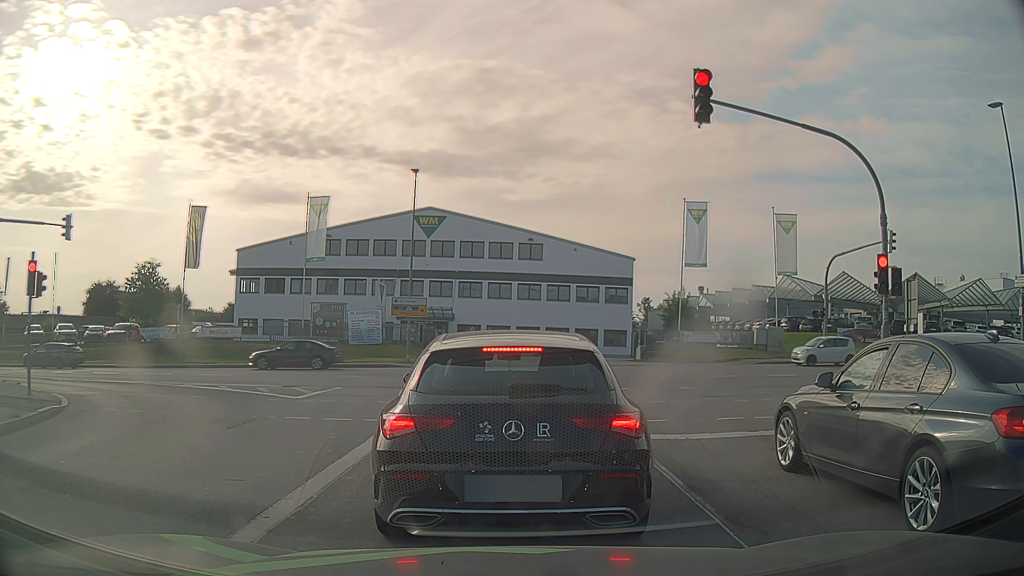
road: secondary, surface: asphalt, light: Day
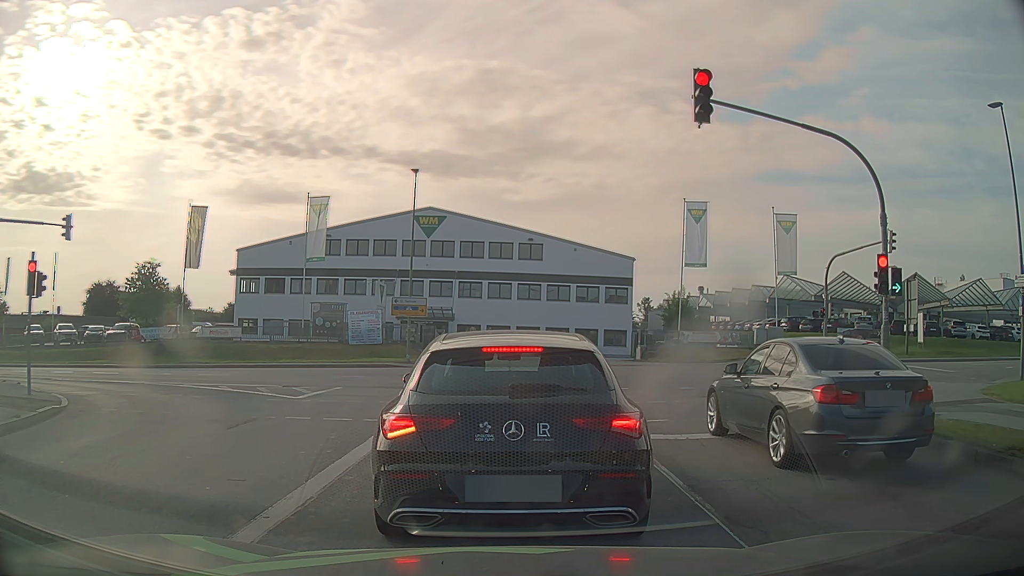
(0.0, 0.0) m; 0°
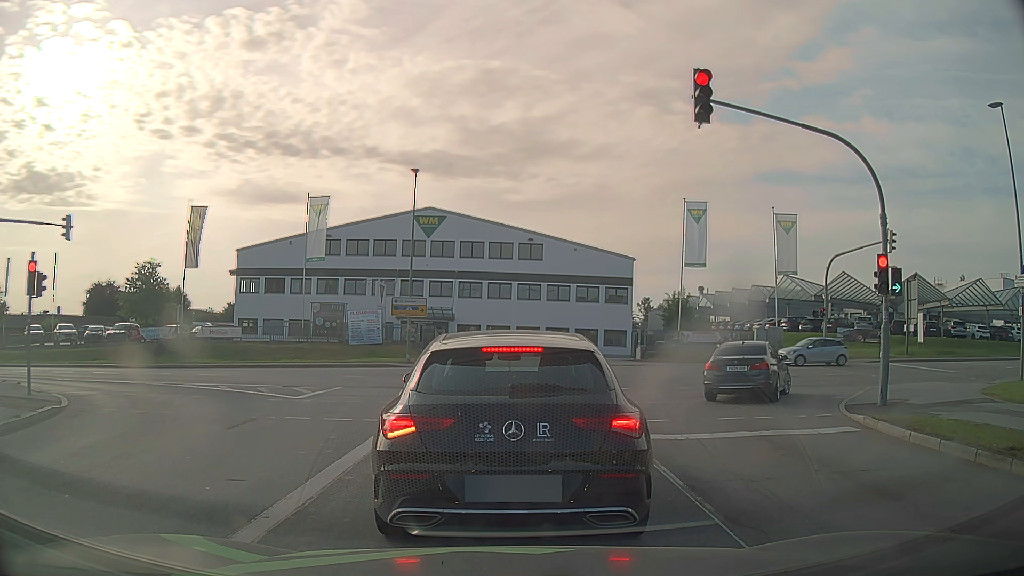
(0.0, 0.0) m; 0°
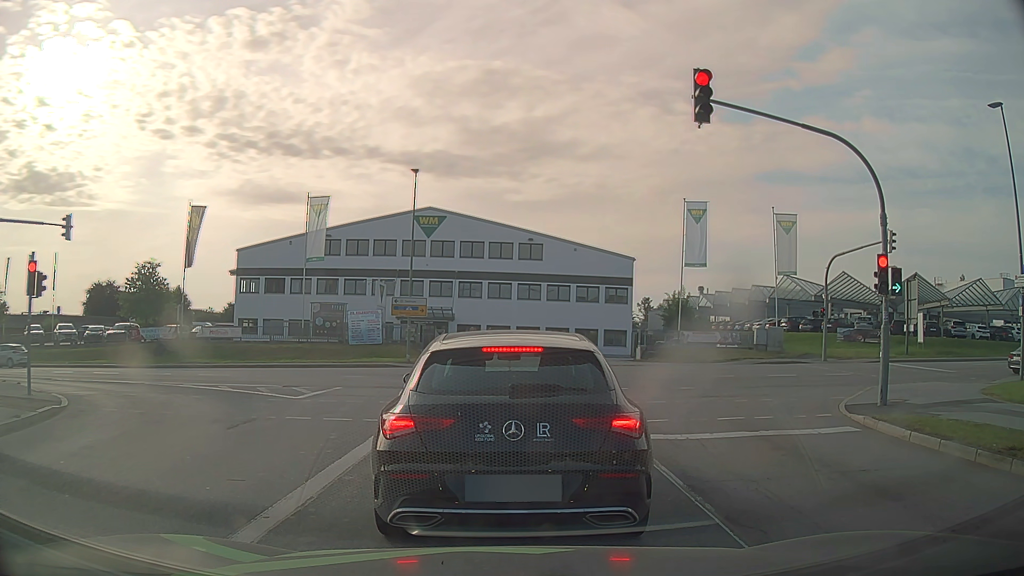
(0.0, 0.0) m; 0°
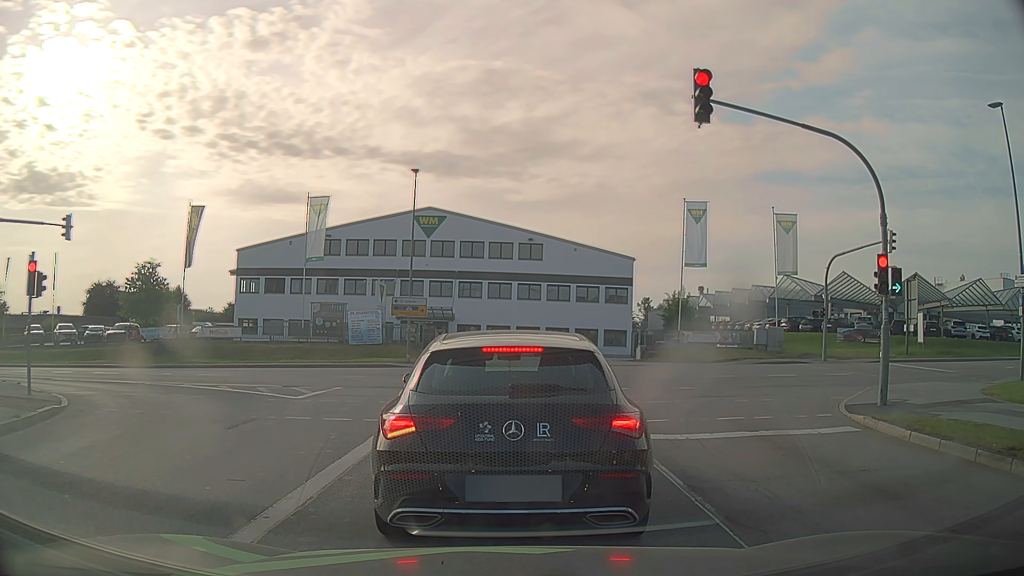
(0.0, 0.0) m; 0°
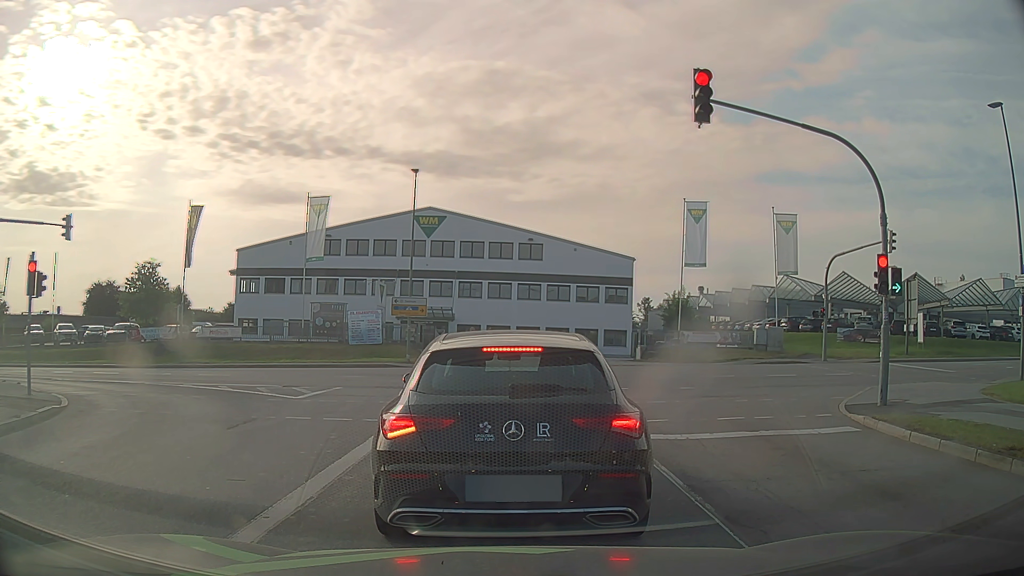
(0.0, 0.0) m; 0°
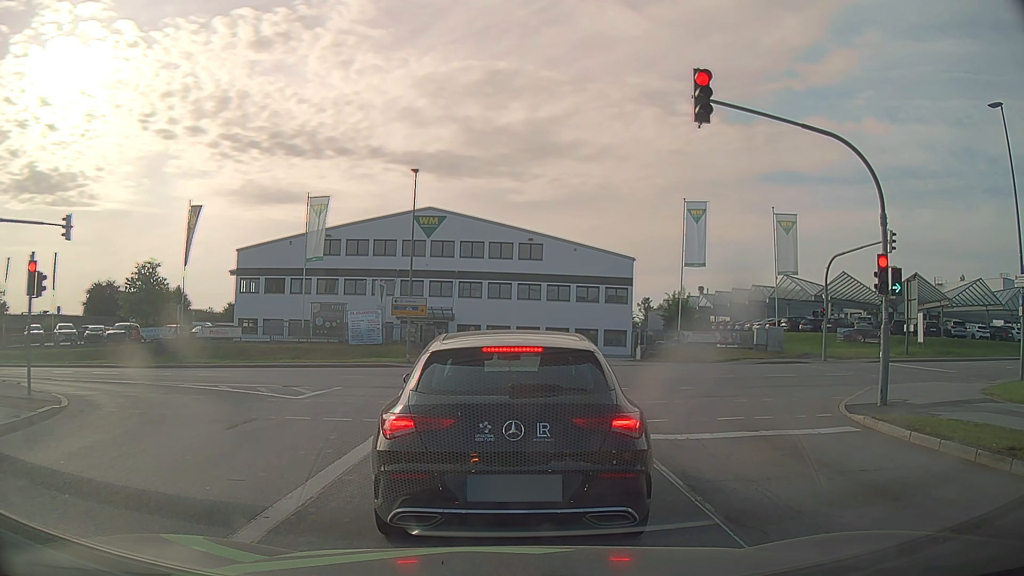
(0.0, 0.0) m; 0°
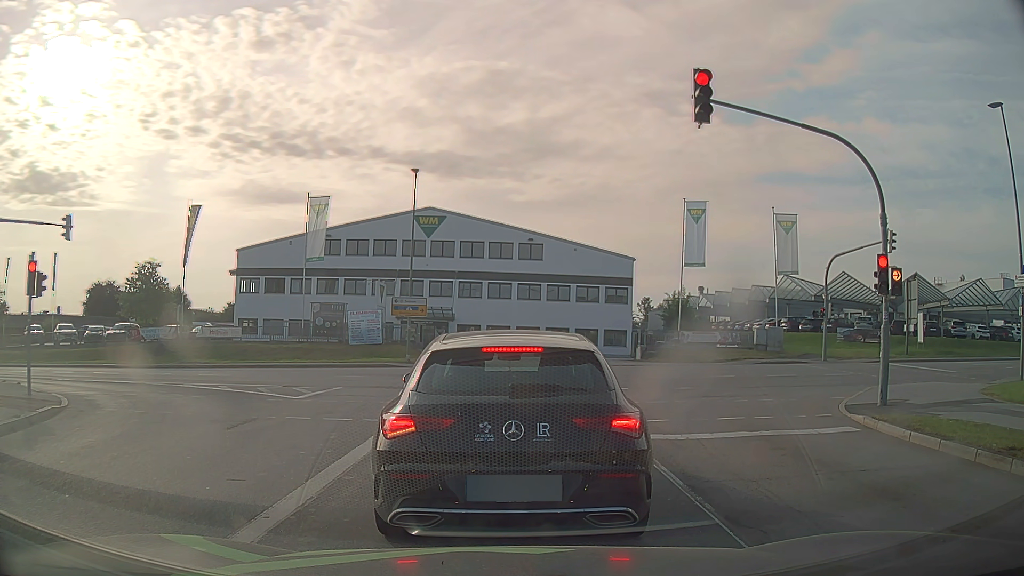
(0.0, 0.0) m; 0°
(0, +10) (-1, +20) (-6, +28) (-15, +33) (-25, +34) (-35, +34) (-45, +34) (-55, +33) (-65, +33) (-75, +33) m
